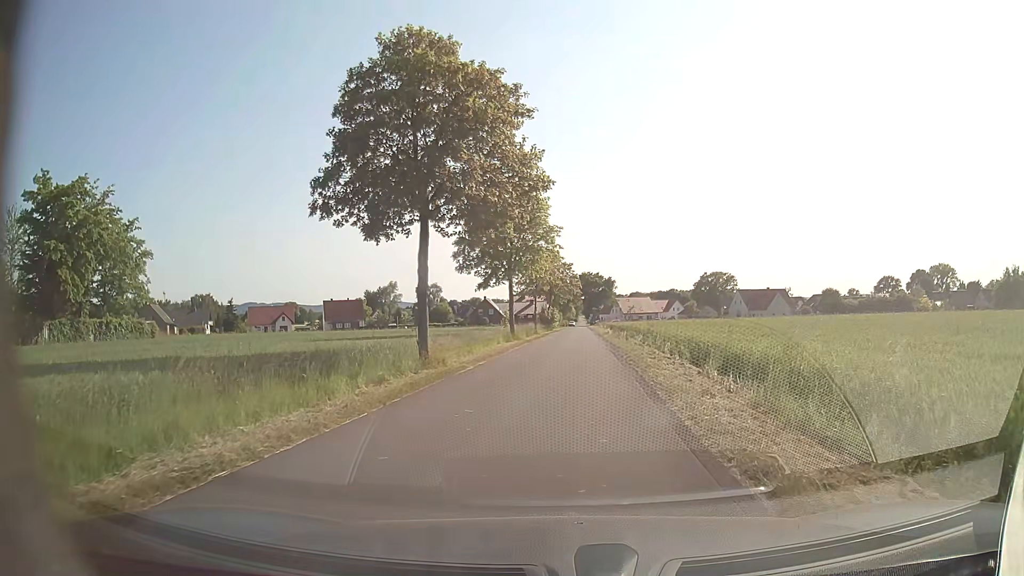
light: Day
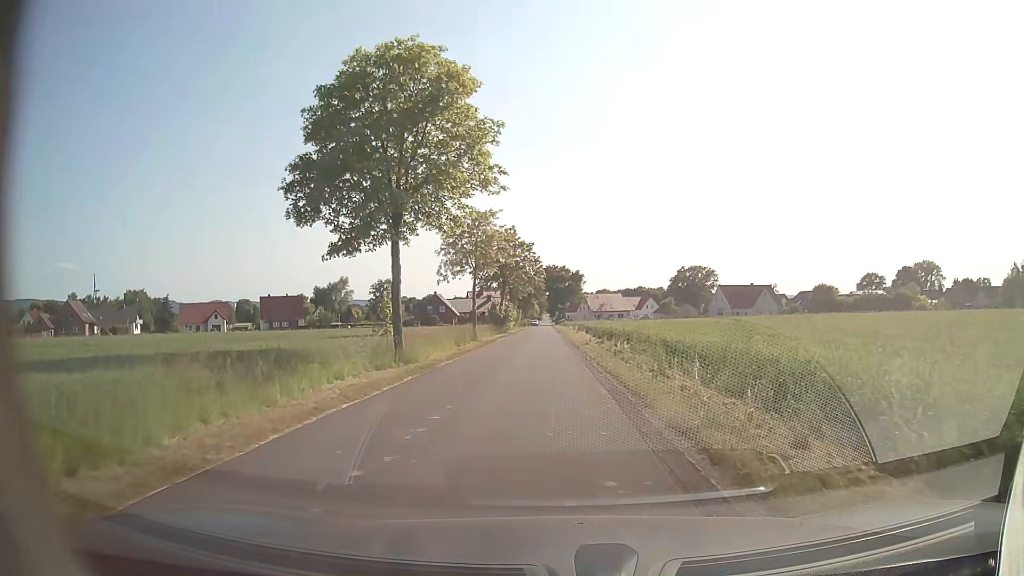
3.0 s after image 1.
(+0.9, +22.7) m; +3°
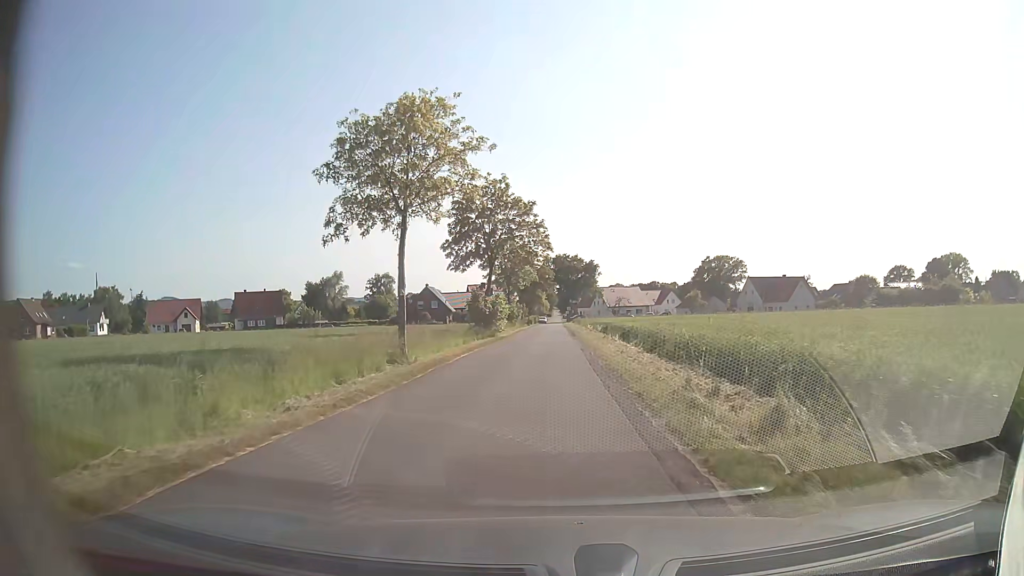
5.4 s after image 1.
(0.0, +22.0) m; -1°
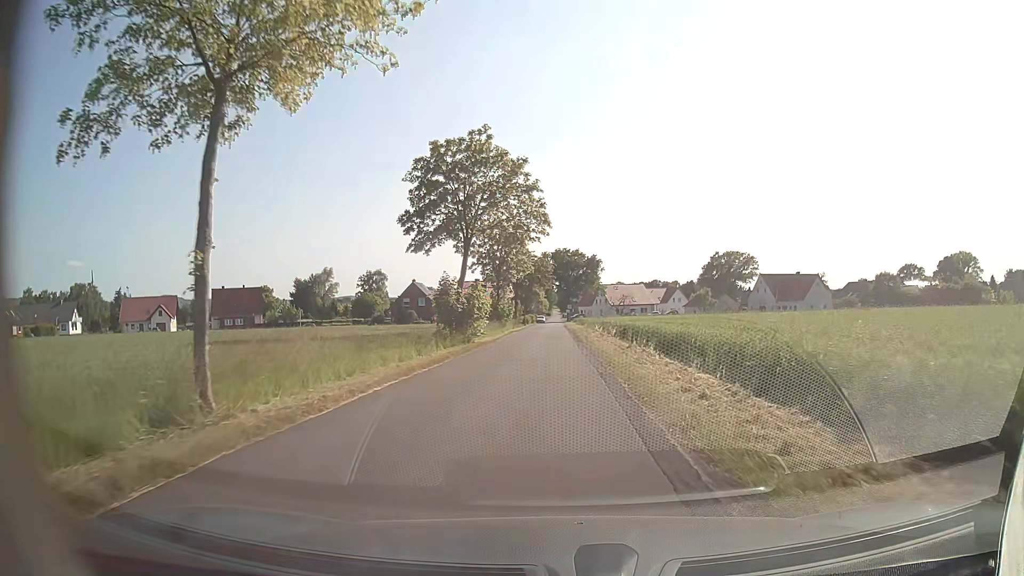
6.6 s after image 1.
(0.0, +11.9) m; 0°
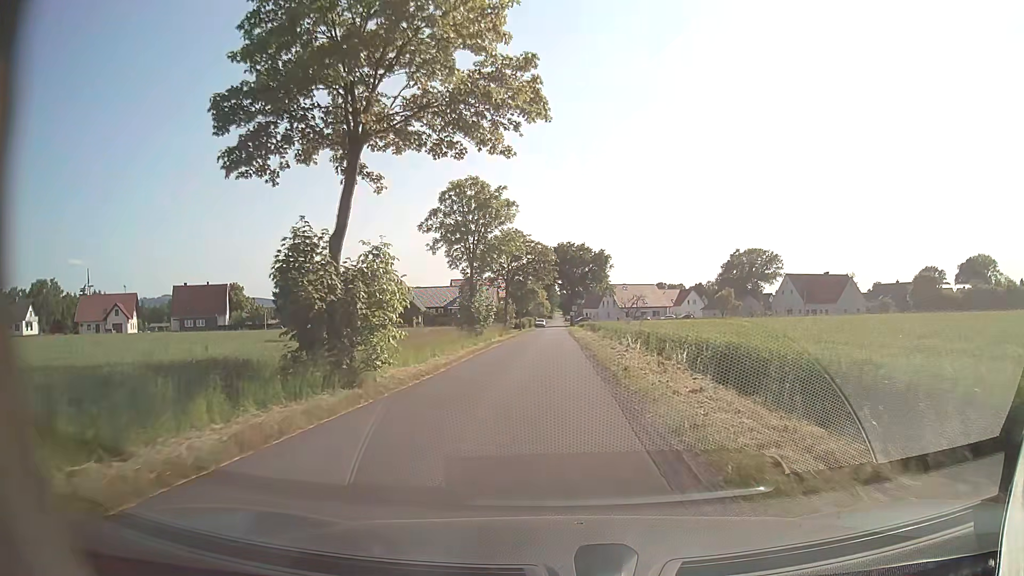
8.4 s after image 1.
(-0.1, +18.8) m; 0°
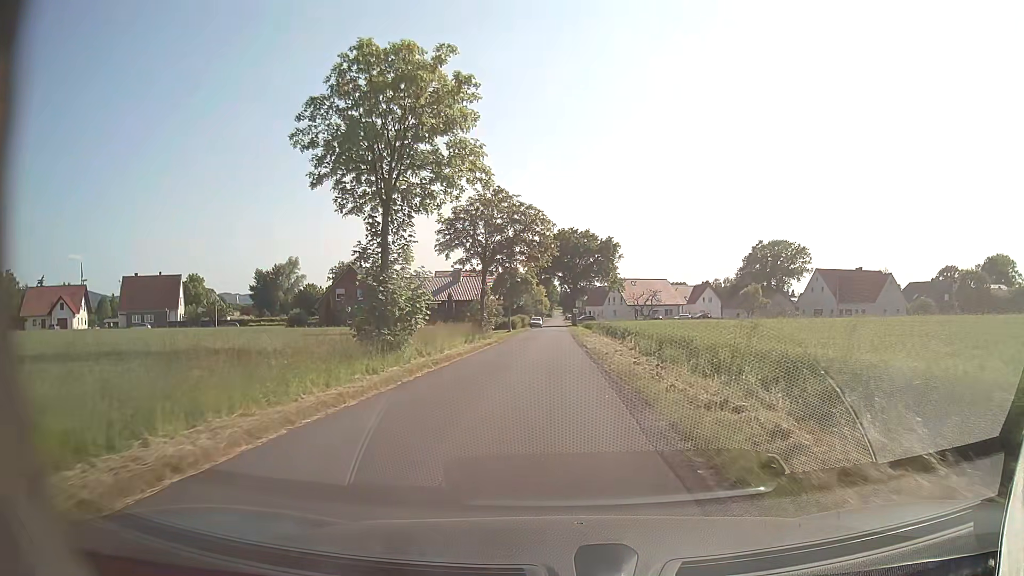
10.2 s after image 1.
(0.0, +19.0) m; 0°
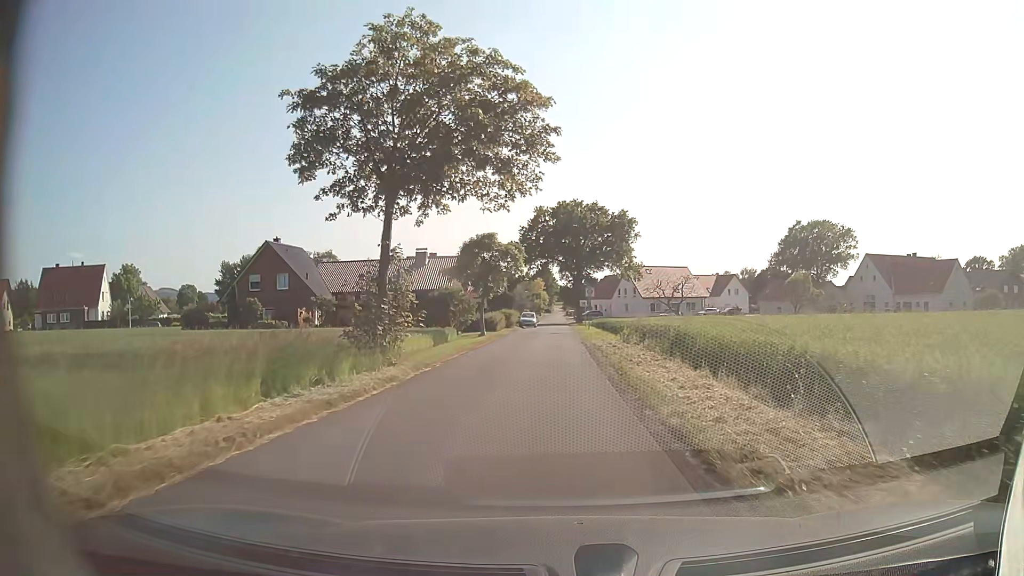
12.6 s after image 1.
(+0.1, +24.1) m; 0°
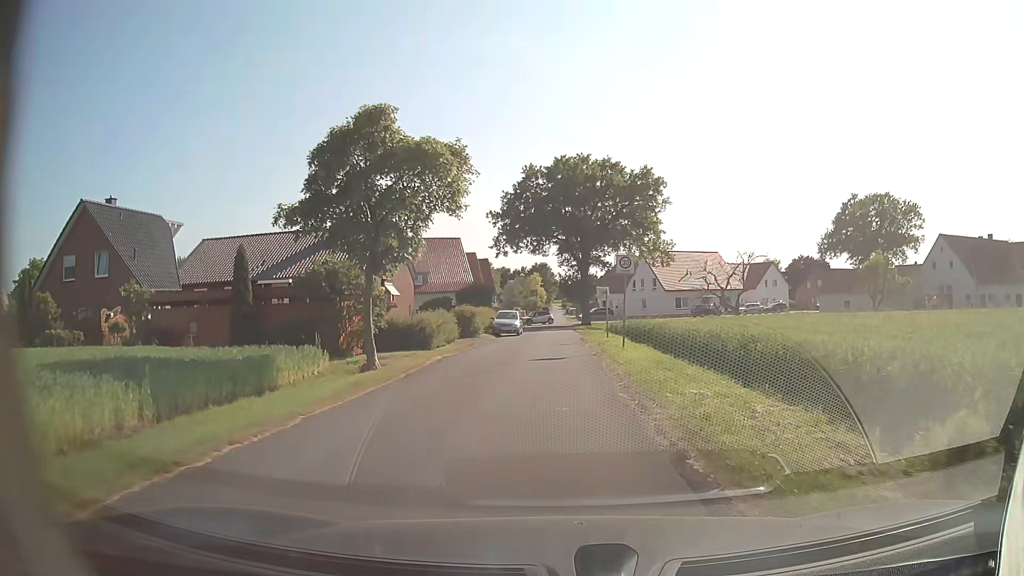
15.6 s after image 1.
(+0.1, +25.3) m; 0°
(0, +10) (0, +20) (0, +30) (0, +40) (0, +50) (0, +60) (-4, +69) (-14, +67) (-23, +63) (-32, +59) m
